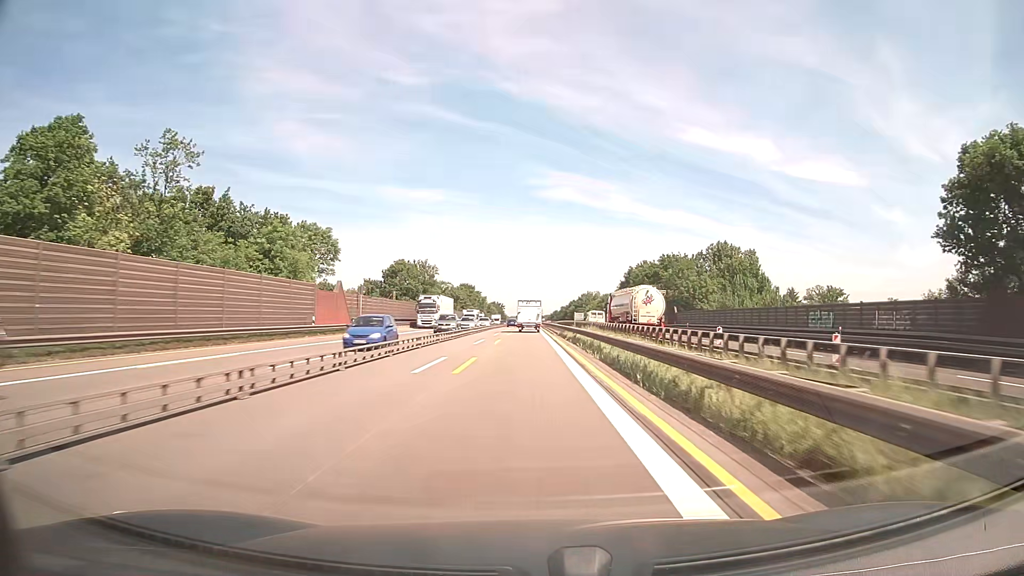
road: motorway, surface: asphalt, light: Day
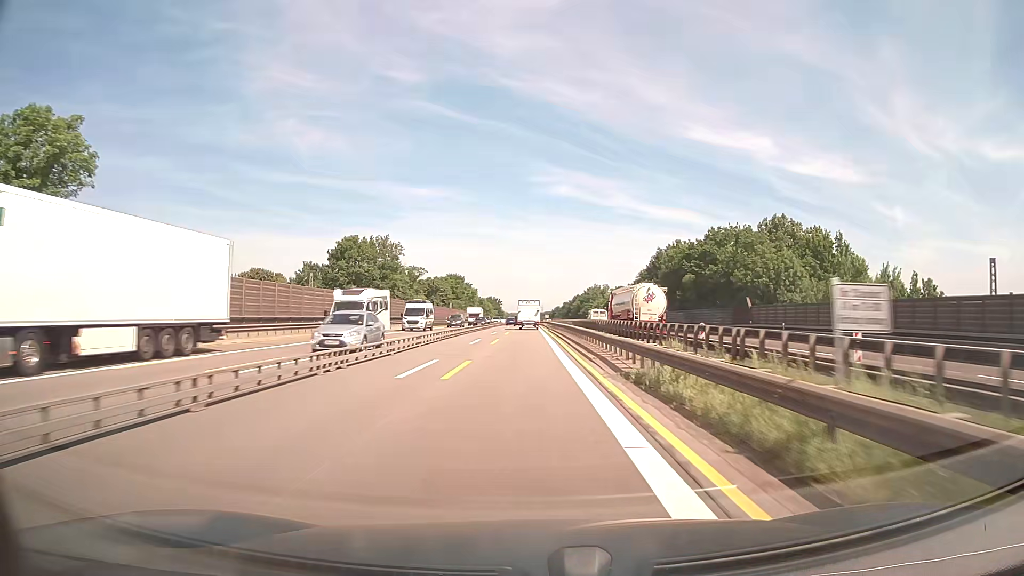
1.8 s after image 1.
(0.0, +37.7) m; 0°
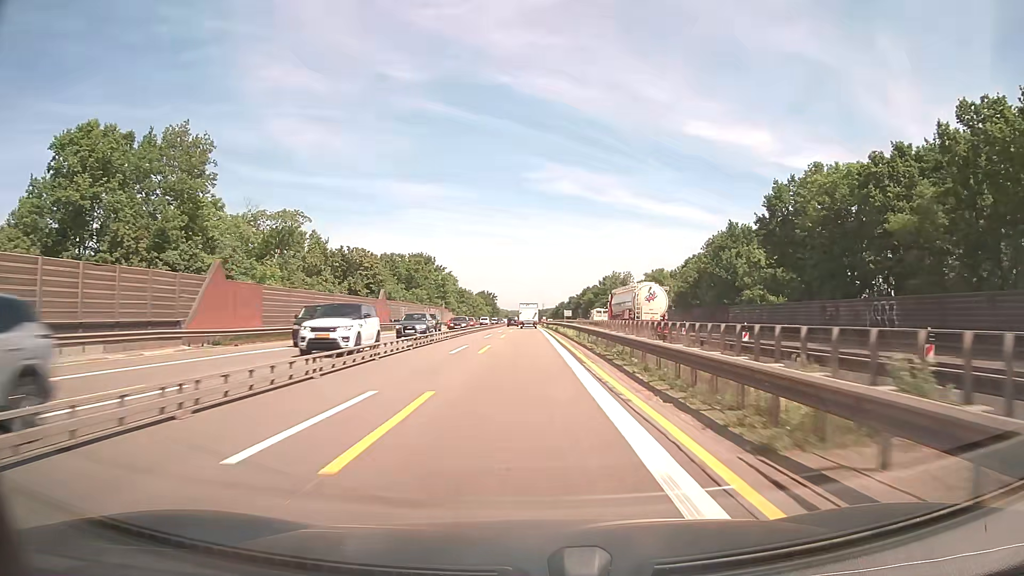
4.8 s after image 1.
(0.0, +62.8) m; 0°
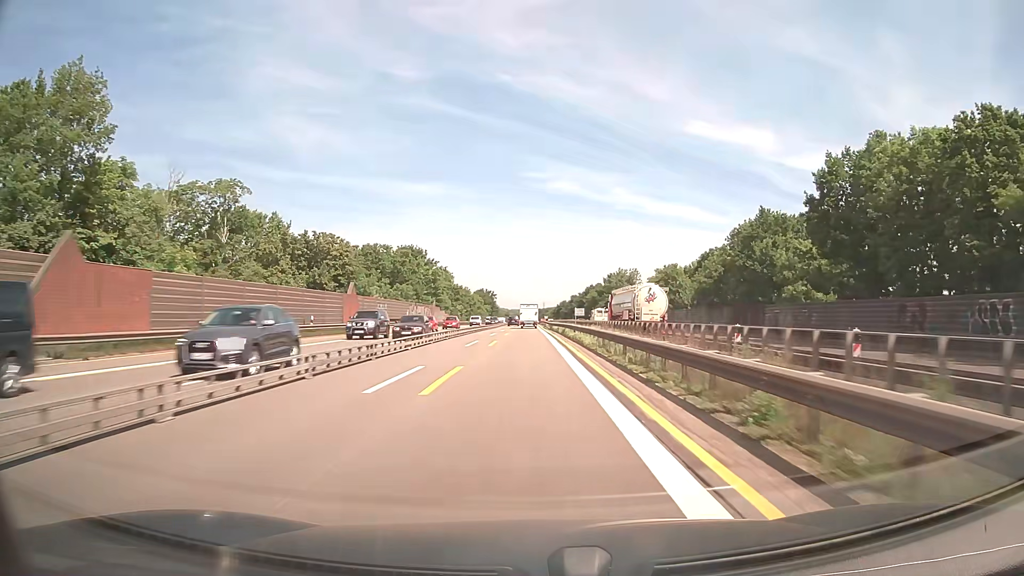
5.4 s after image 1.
(0.0, +12.5) m; 0°
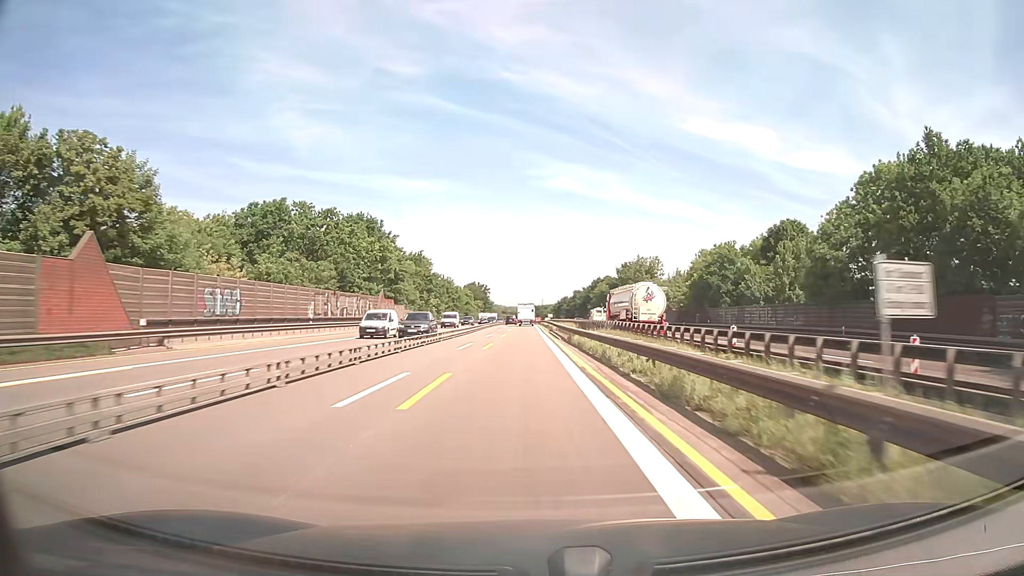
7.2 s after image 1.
(0.0, +37.7) m; 0°
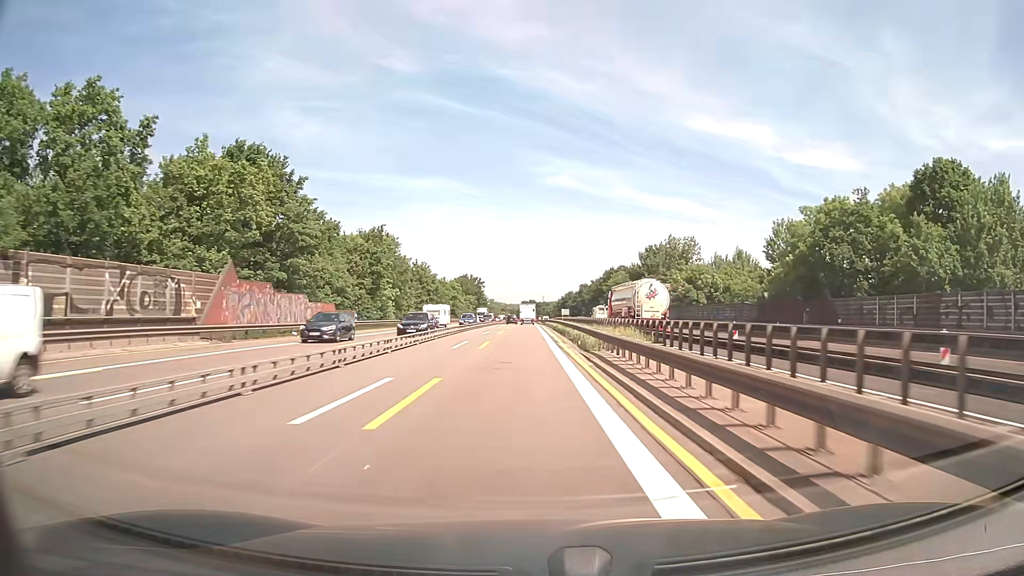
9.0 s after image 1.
(-0.1, +37.8) m; 0°
